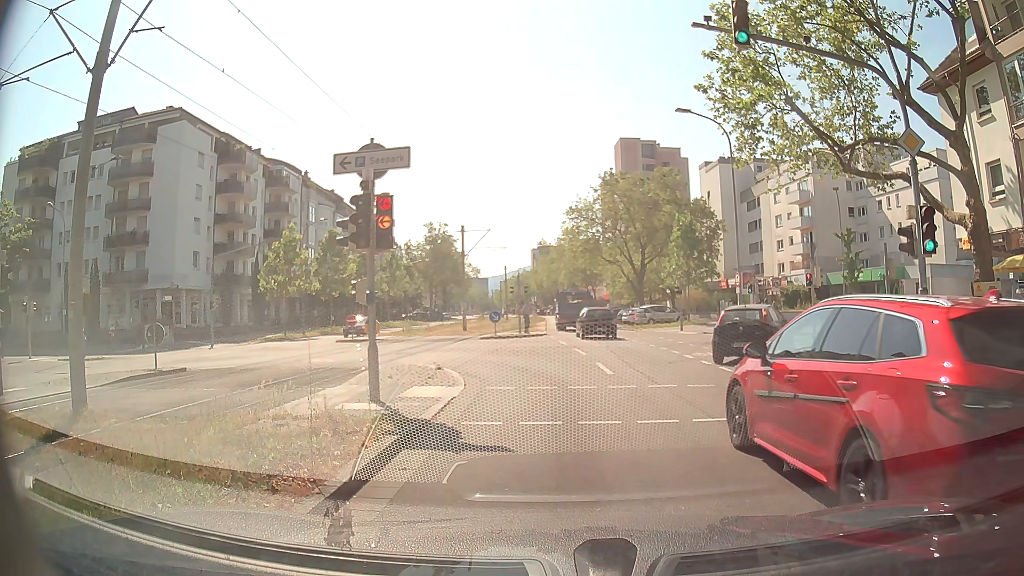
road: tertiary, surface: asphalt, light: Day
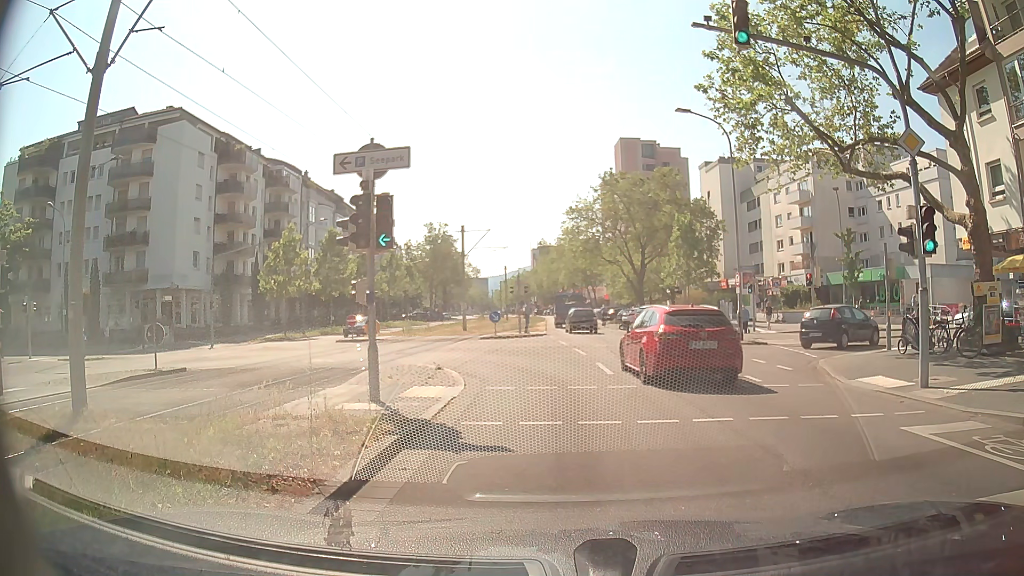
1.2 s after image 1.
(0.0, 0.0) m; 0°
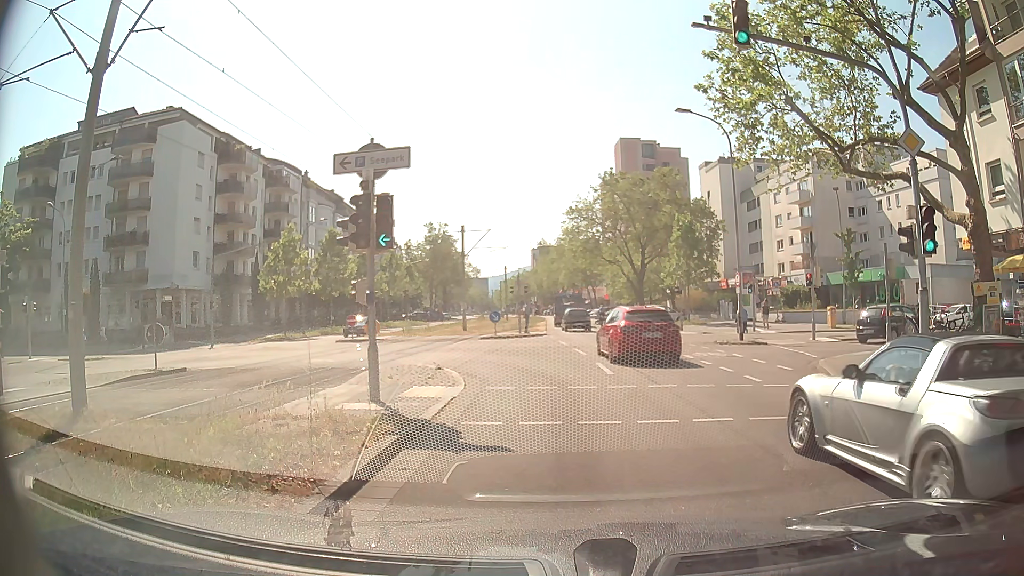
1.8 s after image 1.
(0.0, 0.0) m; 0°
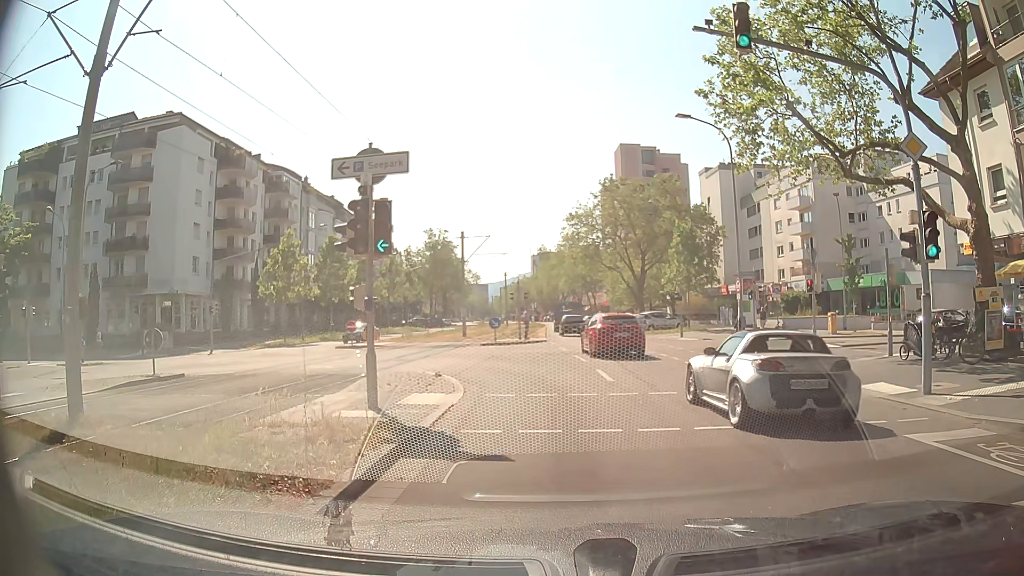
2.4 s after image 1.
(0.0, +0.1) m; 0°
